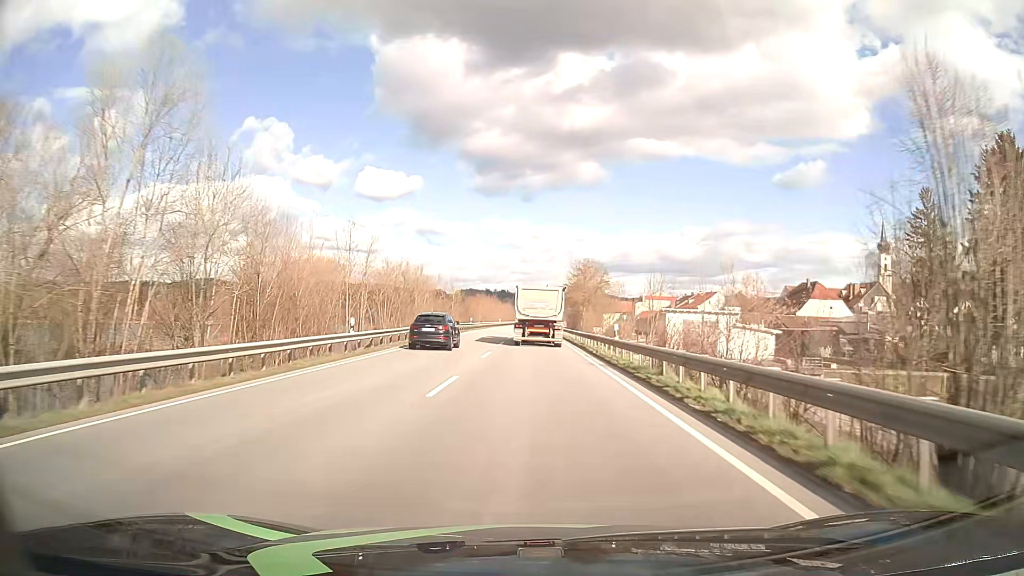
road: primary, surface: asphalt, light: Day
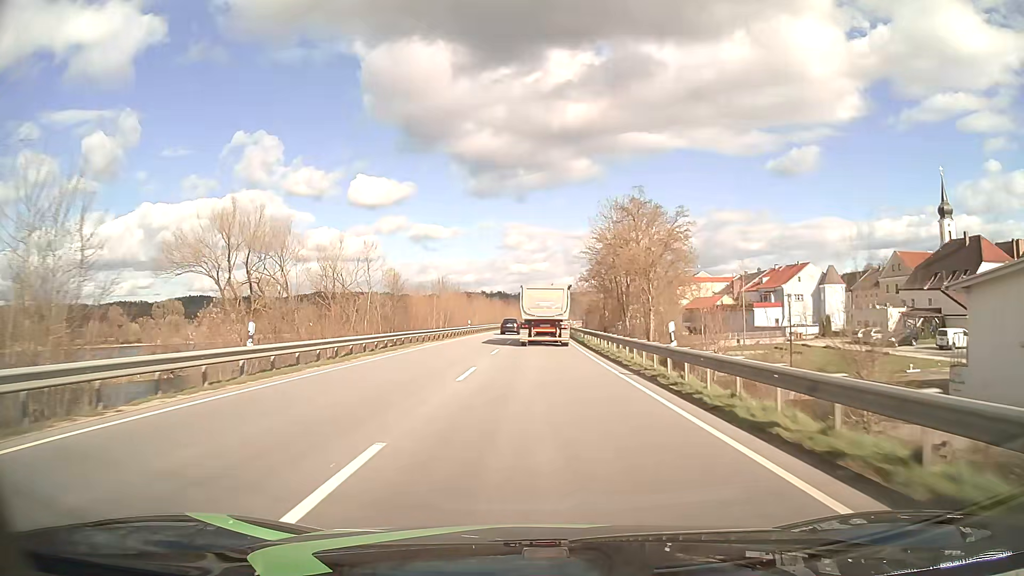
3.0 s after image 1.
(-0.1, +58.0) m; 0°
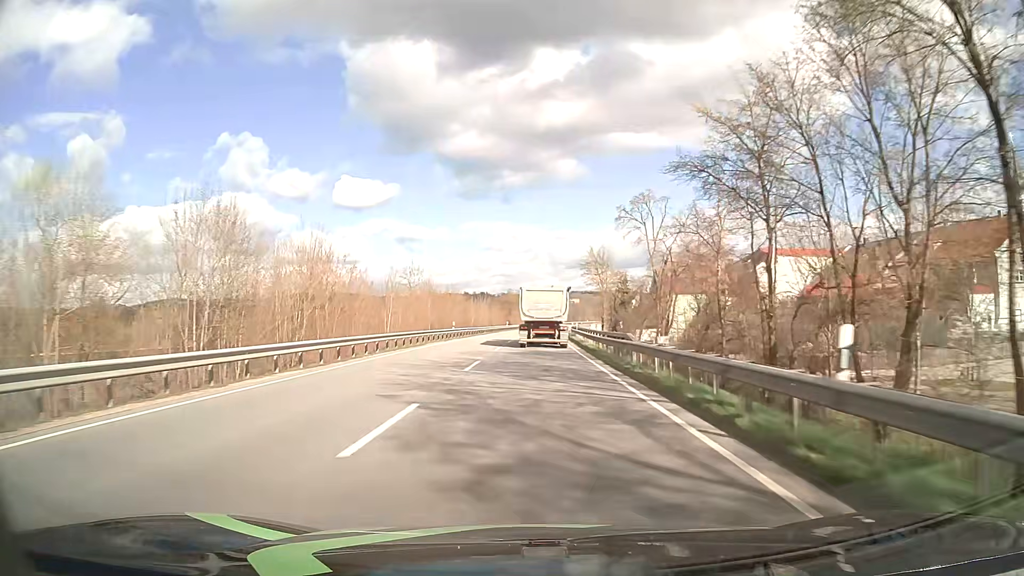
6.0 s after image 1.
(+0.7, +57.6) m; +1°
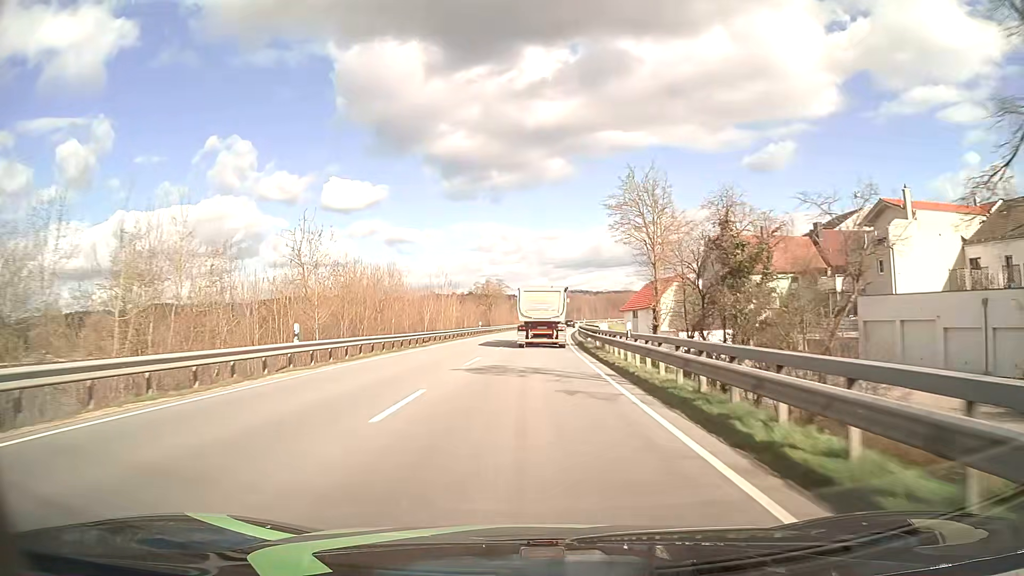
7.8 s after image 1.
(+0.4, +34.4) m; +1°
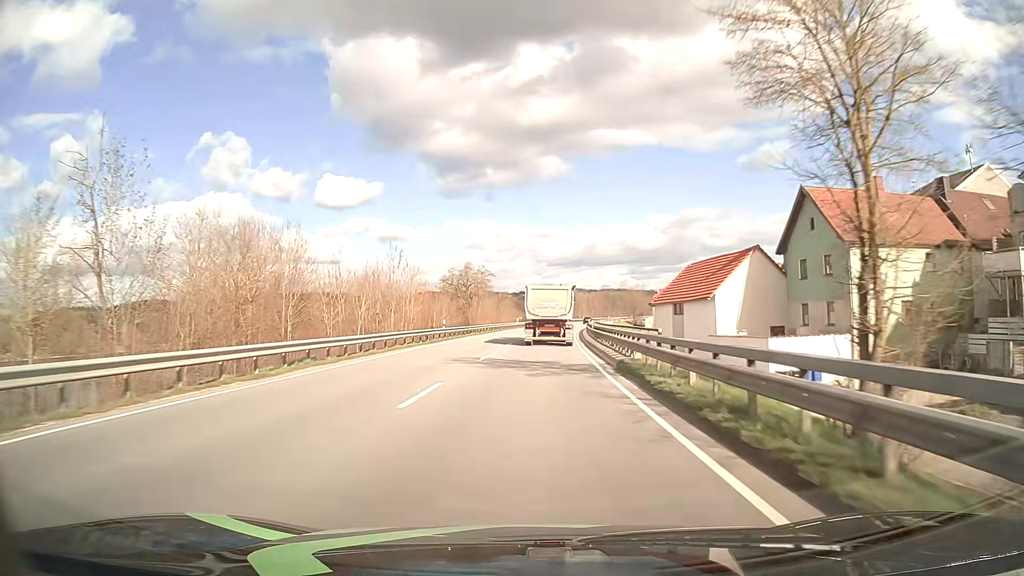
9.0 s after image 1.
(+0.1, +22.9) m; 0°
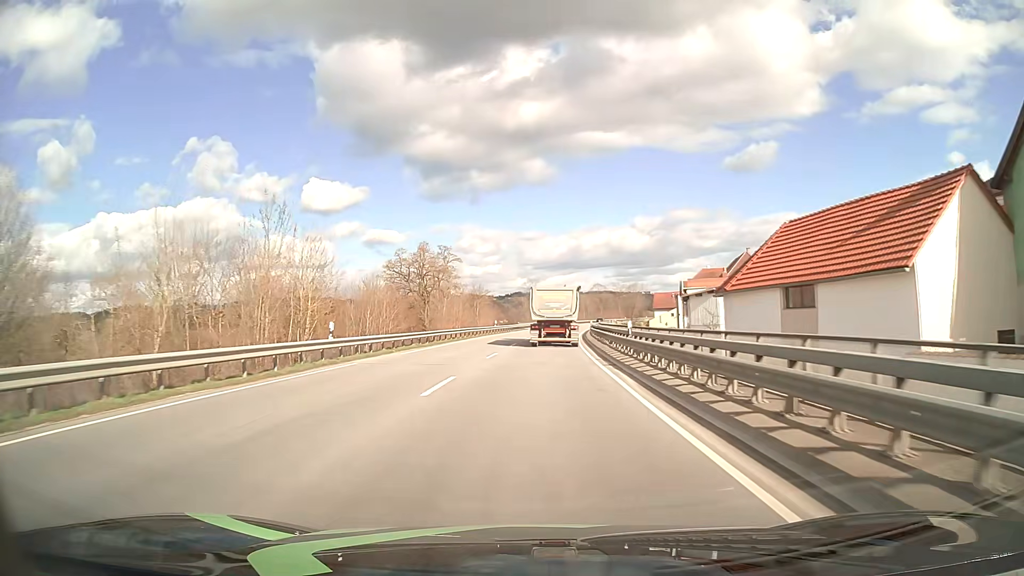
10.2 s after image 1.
(+0.3, +22.9) m; +1°
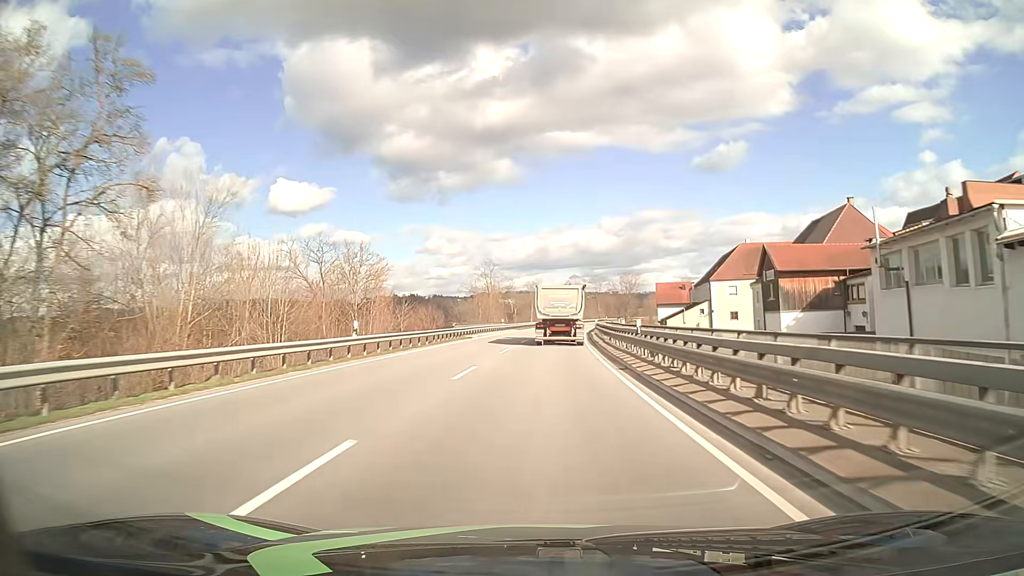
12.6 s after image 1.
(+1.1, +45.6) m; +3°
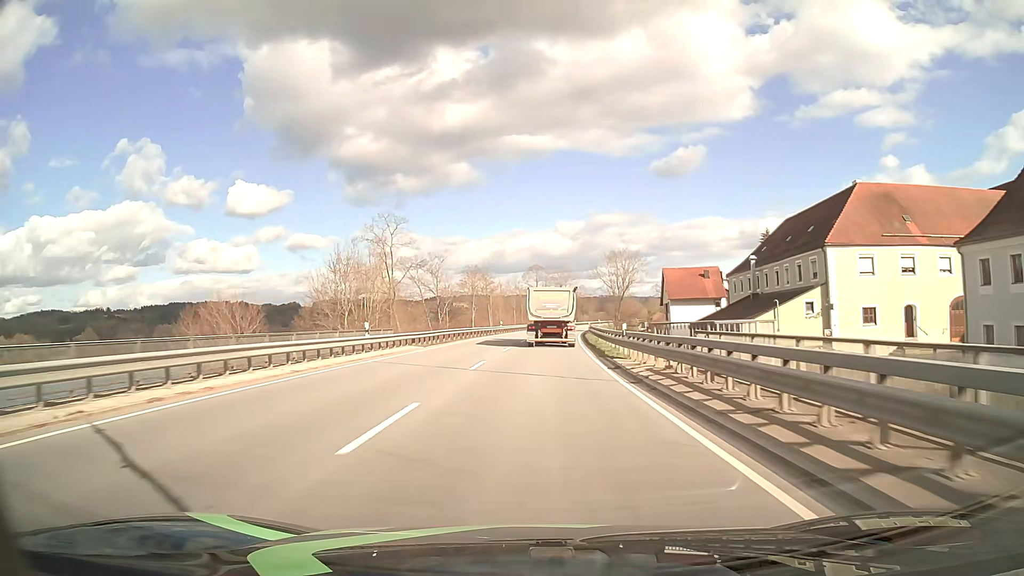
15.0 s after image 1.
(+1.3, +45.4) m; +4°
